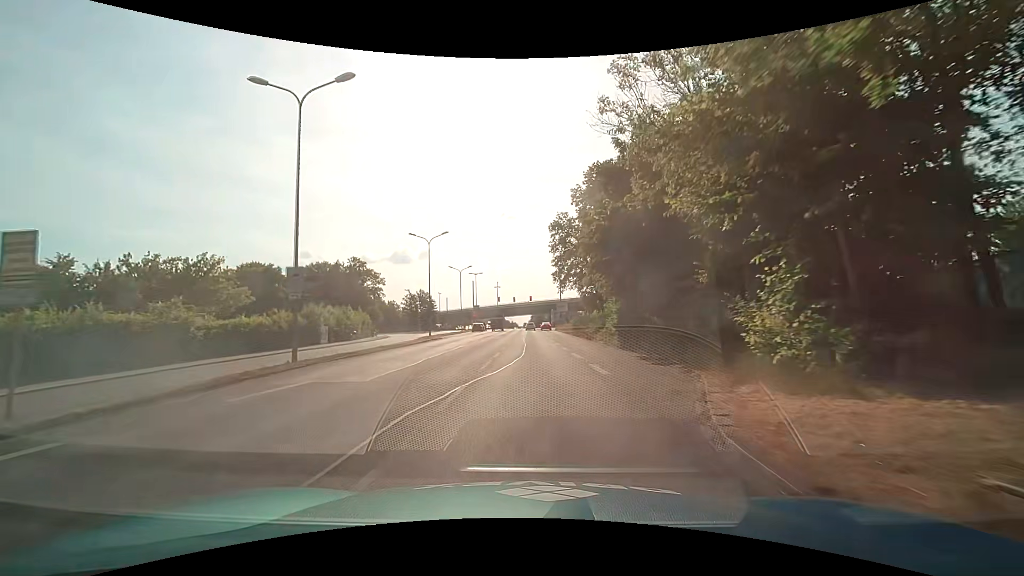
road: primary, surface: asphalt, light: Day
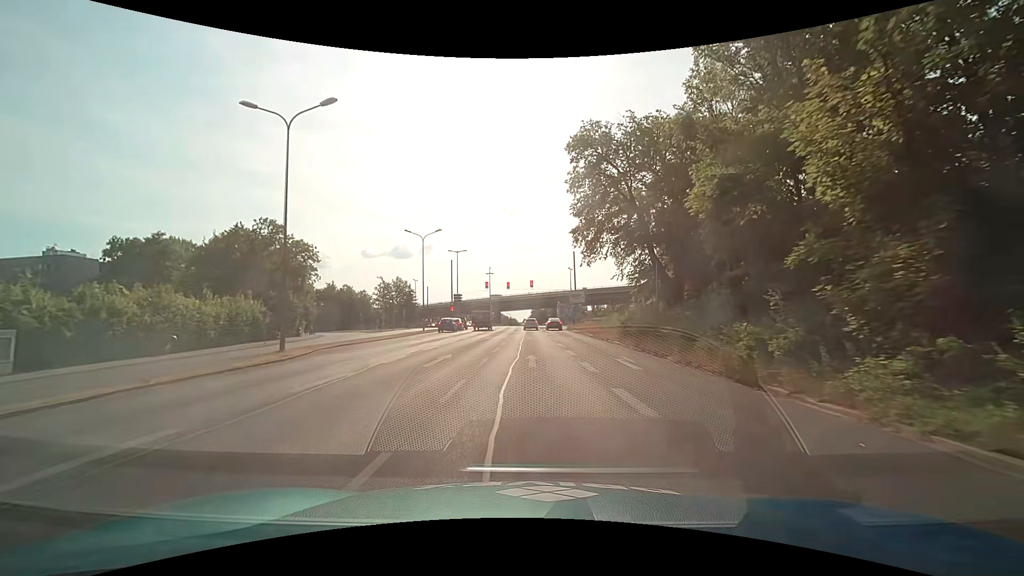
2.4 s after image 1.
(+0.2, +29.5) m; 0°
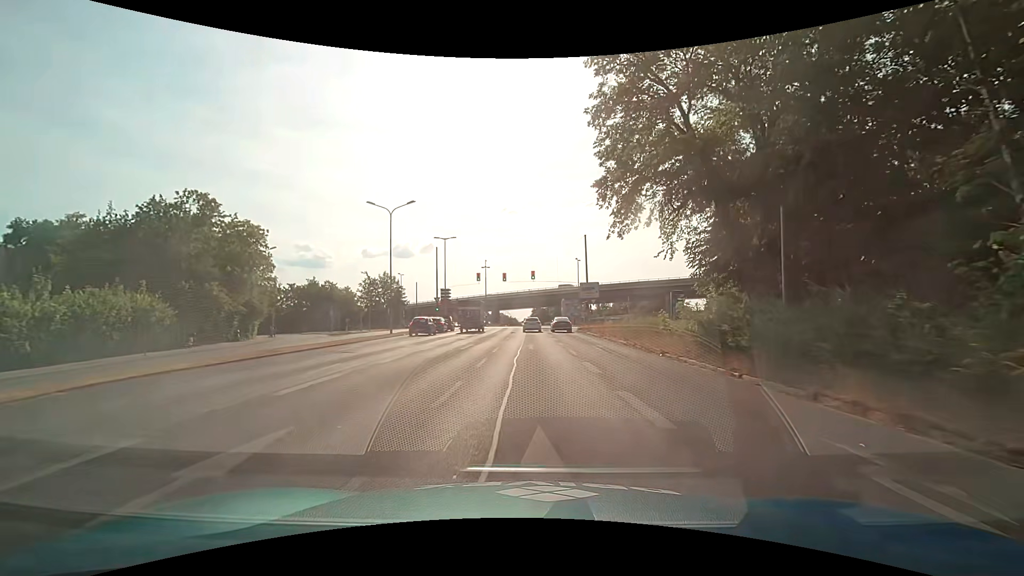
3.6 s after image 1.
(0.0, +12.6) m; 0°
(0, +10) (0, +20) (0, +30) (0, +40) (0, +50) (0, +60) (0, +70) (-1, +80) (-1, +90) (-1, +100) m
